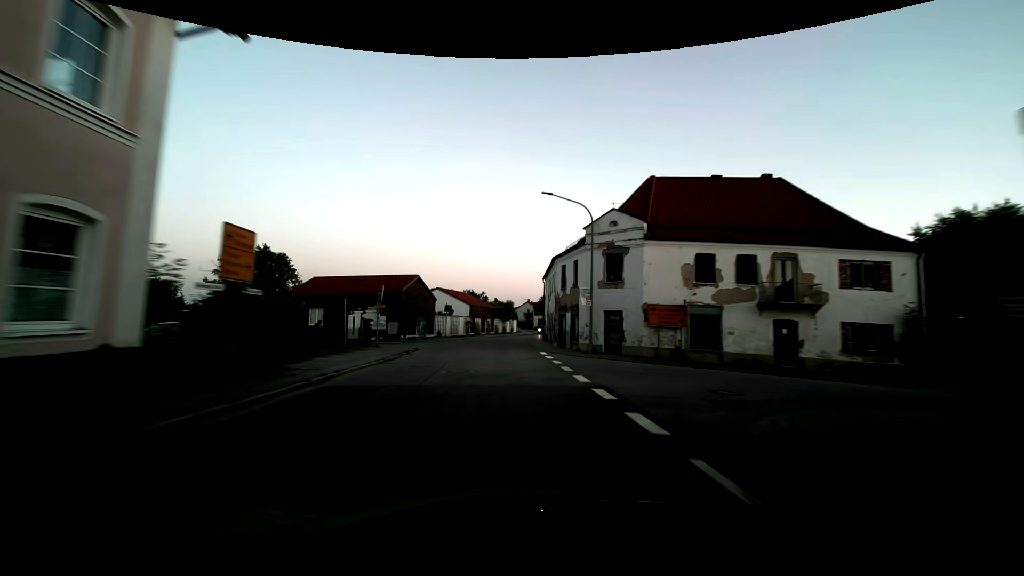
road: secondary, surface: asphalt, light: Dusk
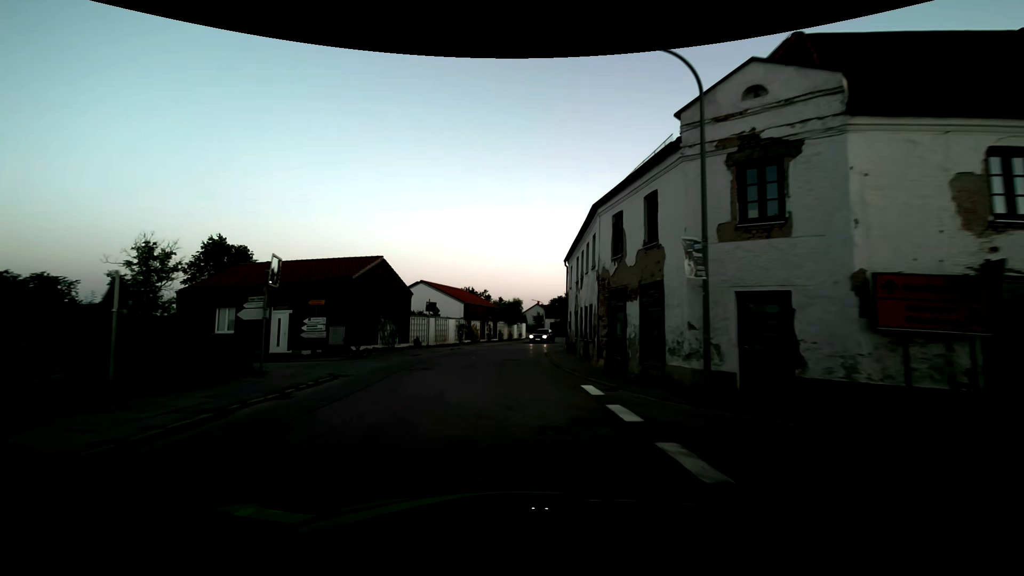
(+0.1, +14.2) m; 0°
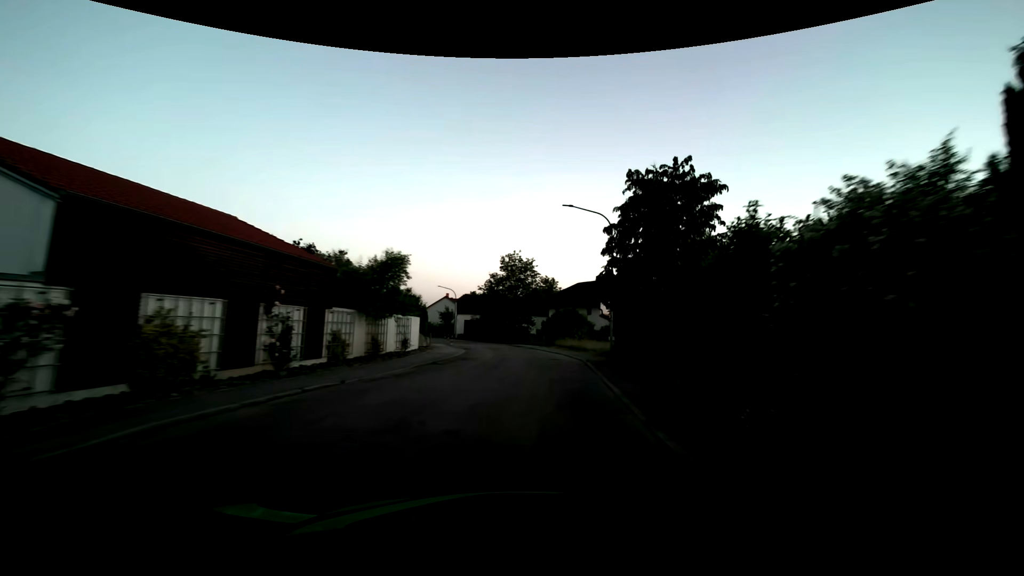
(+0.7, +34.2) m; +10°
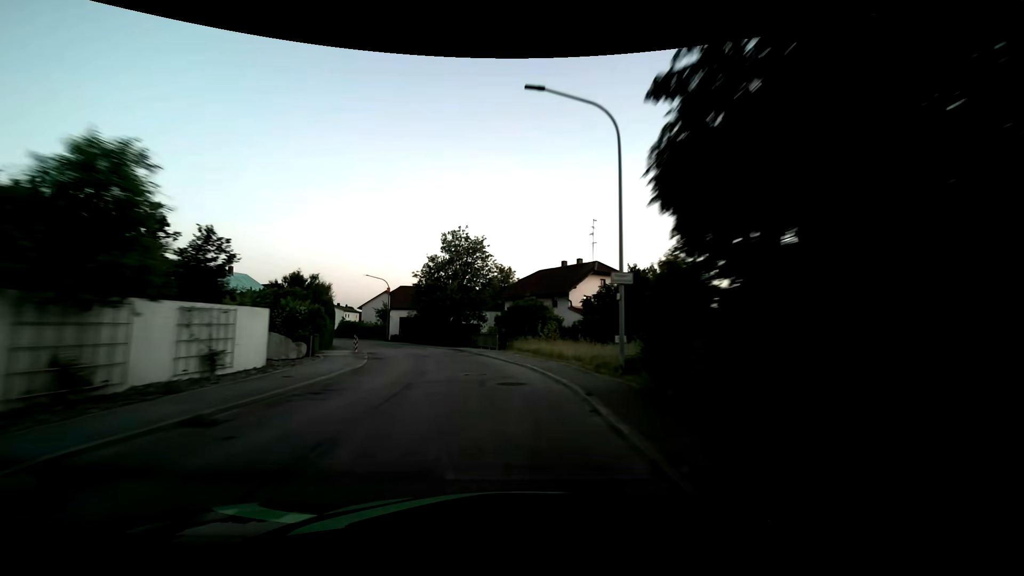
(+0.9, +13.1) m; +5°
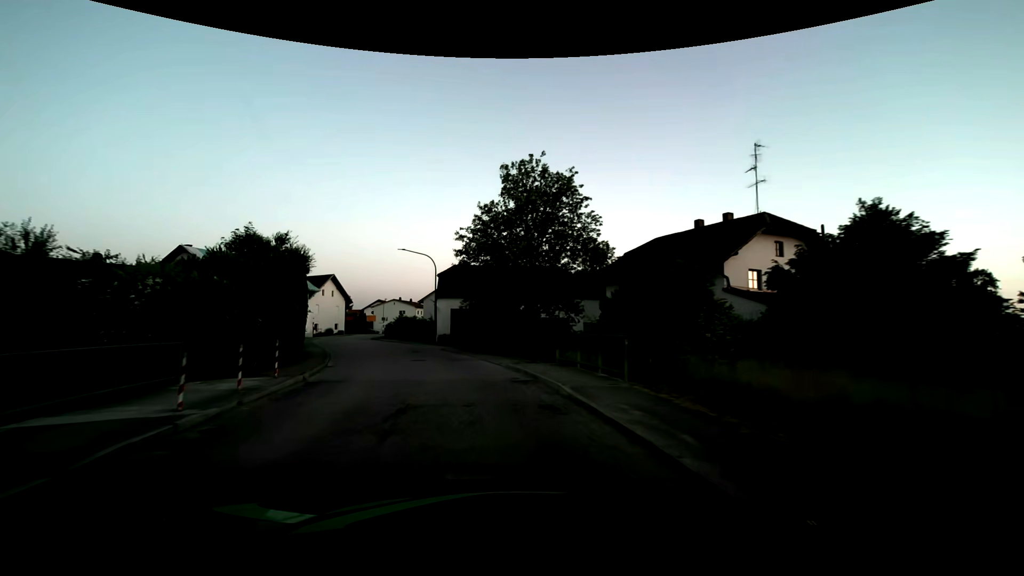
(-1.3, +19.0) m; -9°
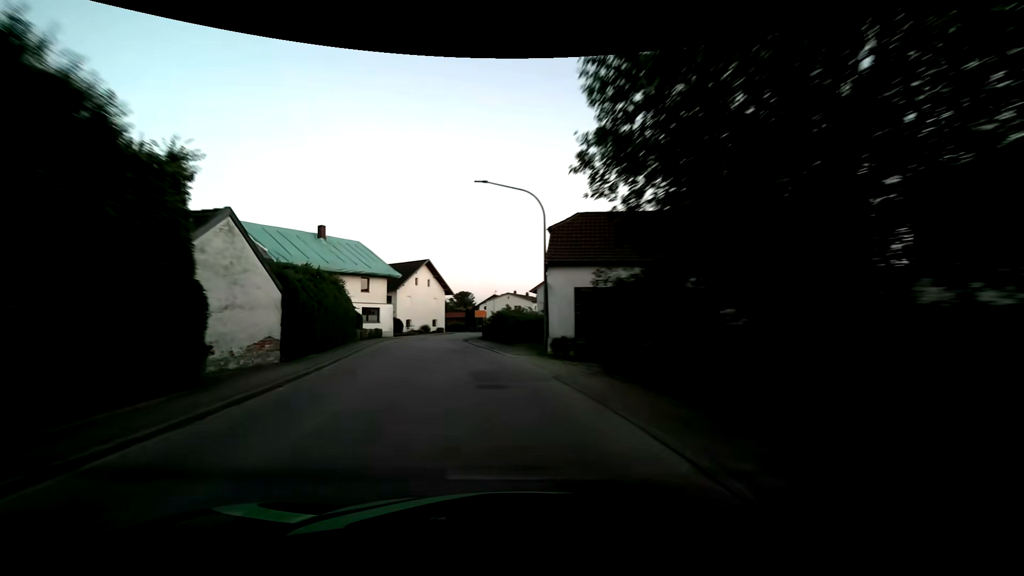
(-2.2, +18.5) m; -14°
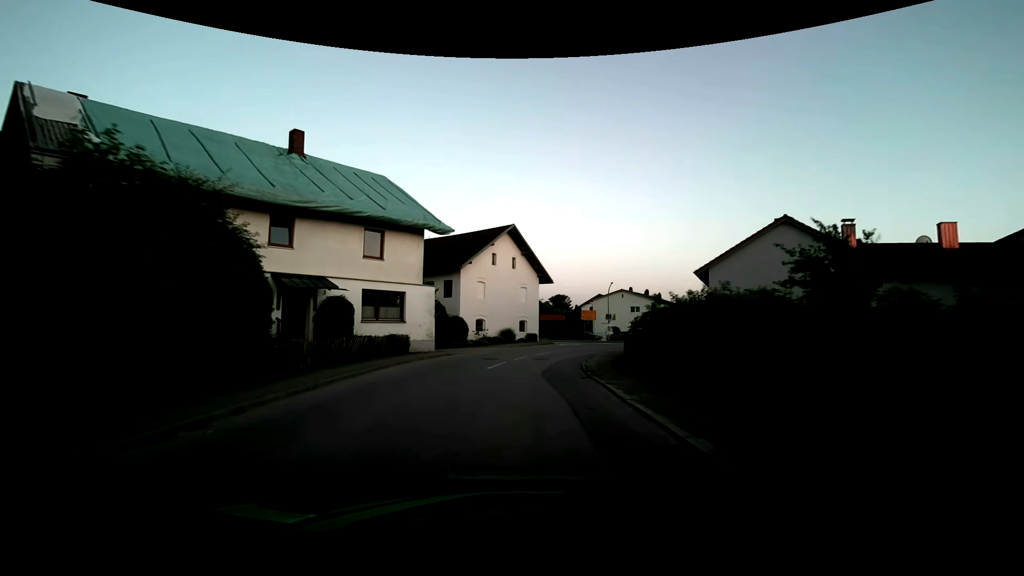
(-3.1, +24.5) m; -11°
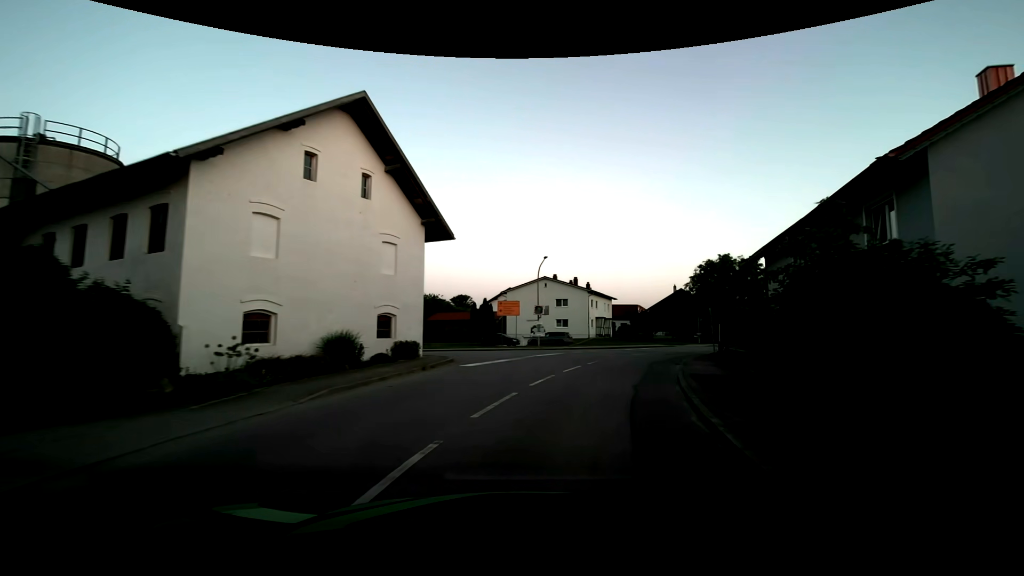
(+1.3, +22.2) m; +11°
(+1, +10) (+4, +20) (+6, +29) (0, +36) (-10, +39) (-20, +41) (-30, +43) (-40, +44) (-49, +46) (-59, +48) m
